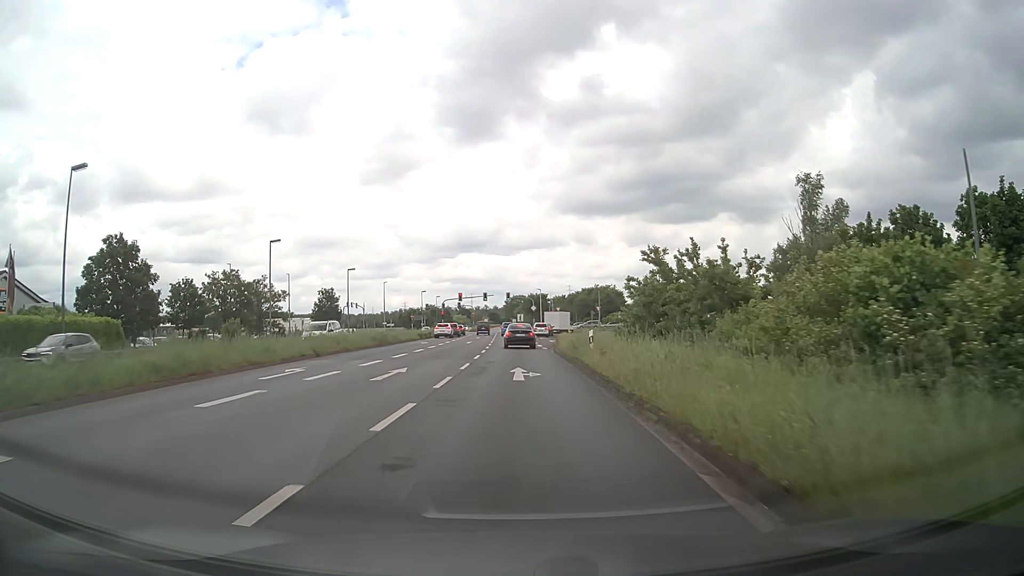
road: primary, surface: asphalt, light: Day
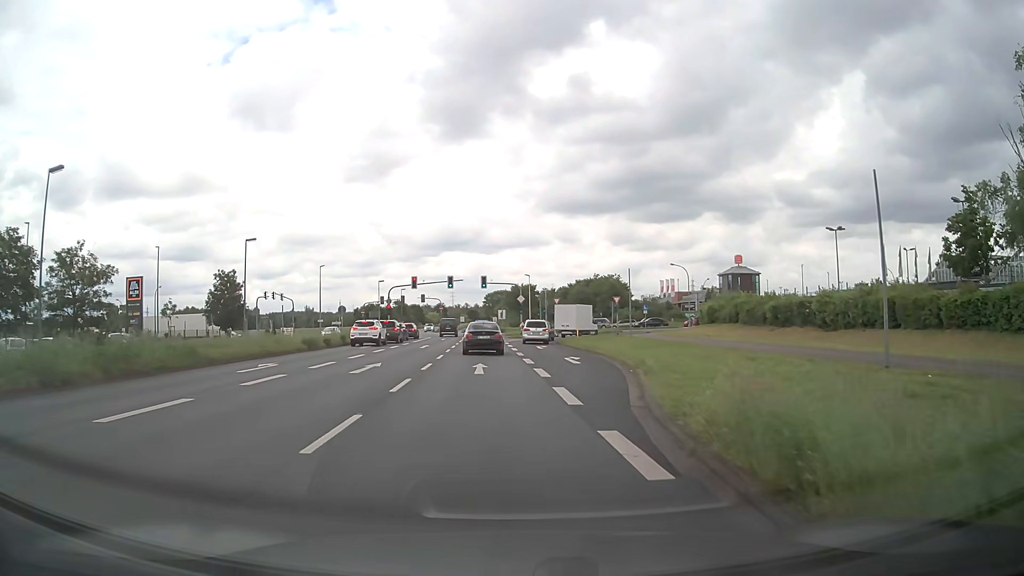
(+0.1, +32.8) m; +1°
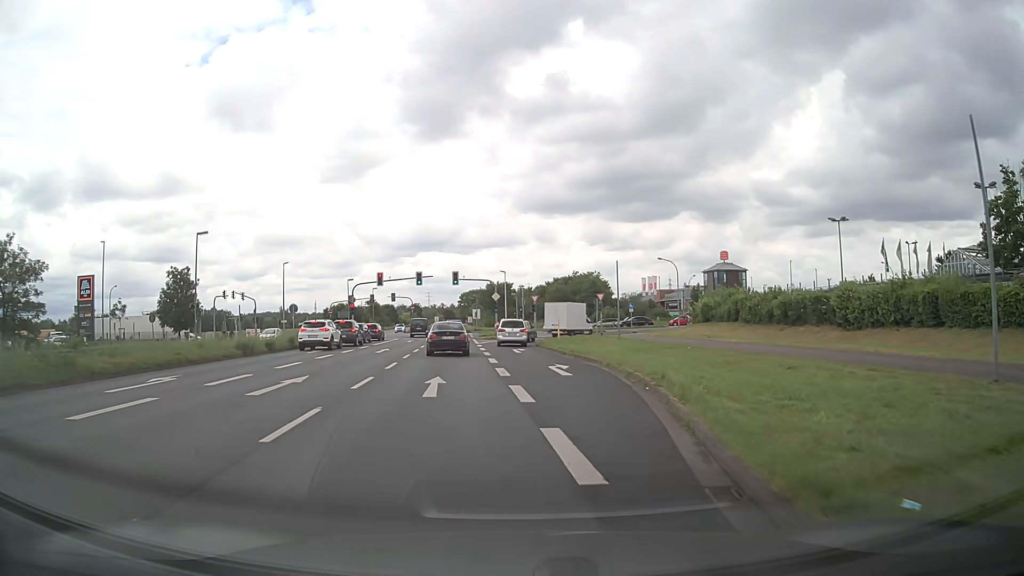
(+0.1, +5.9) m; +2°
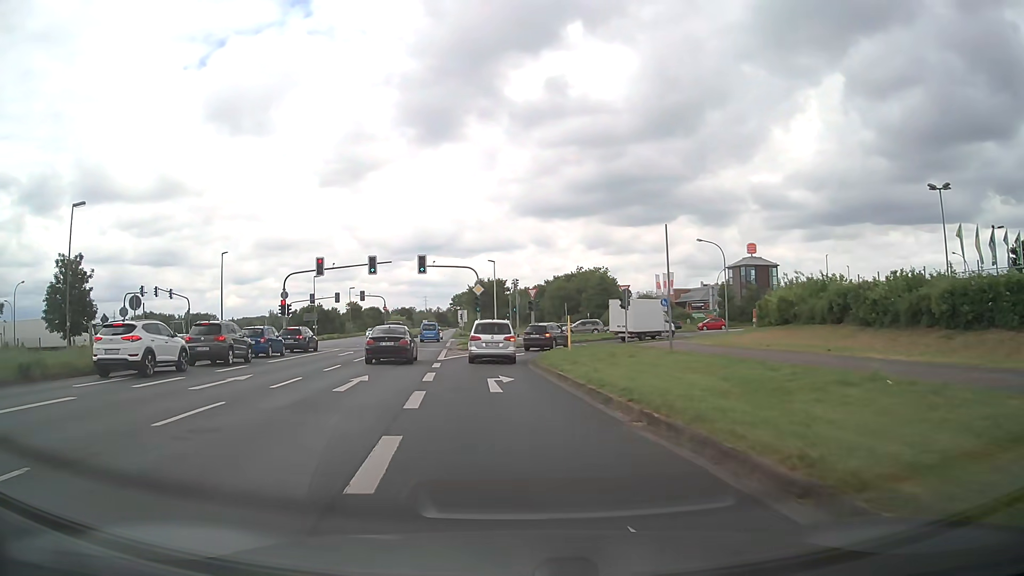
(+0.5, +18.6) m; 0°
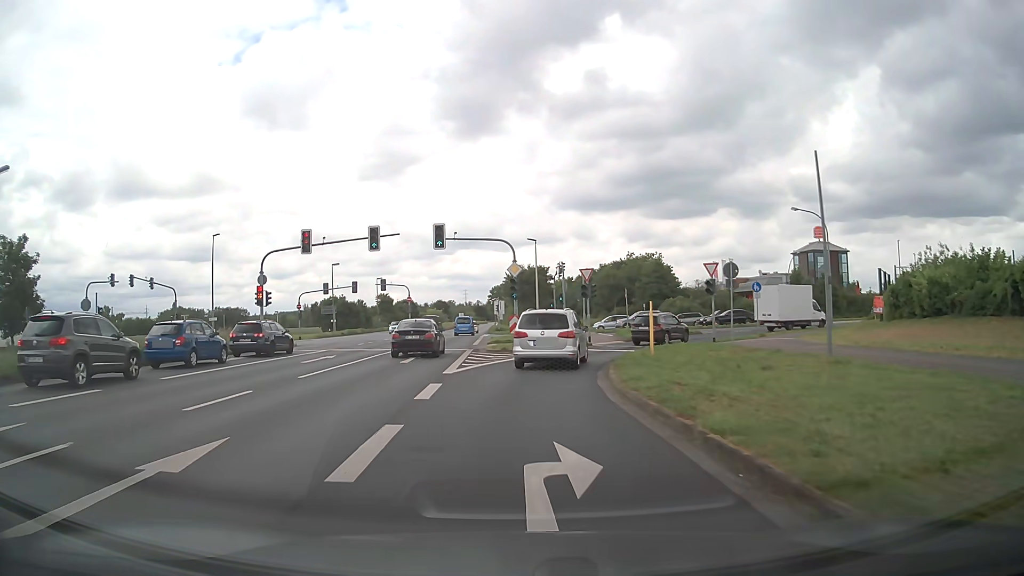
(-0.4, +11.8) m; -4°
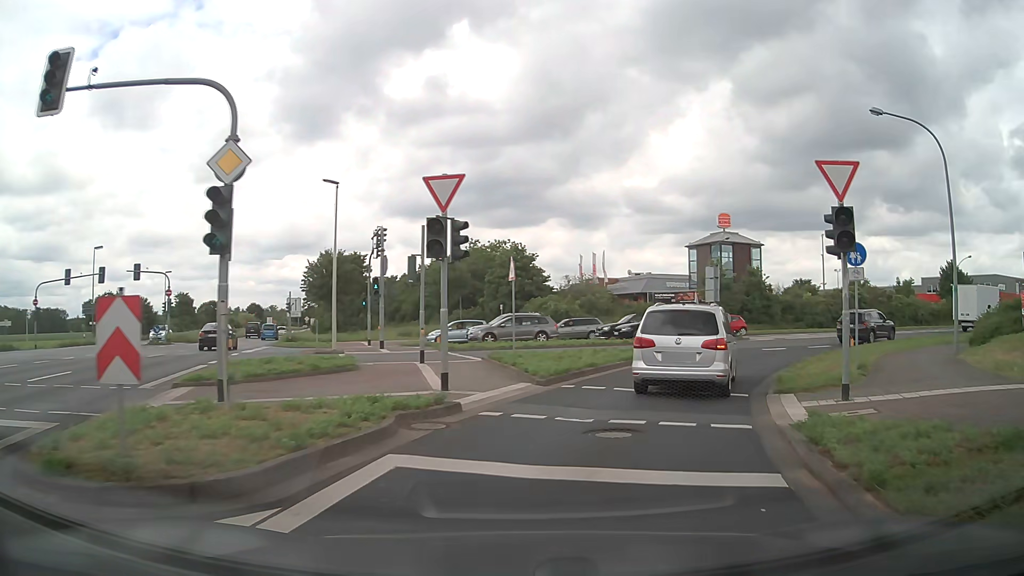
(+1.3, +24.0) m; +14°
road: tertiary_link
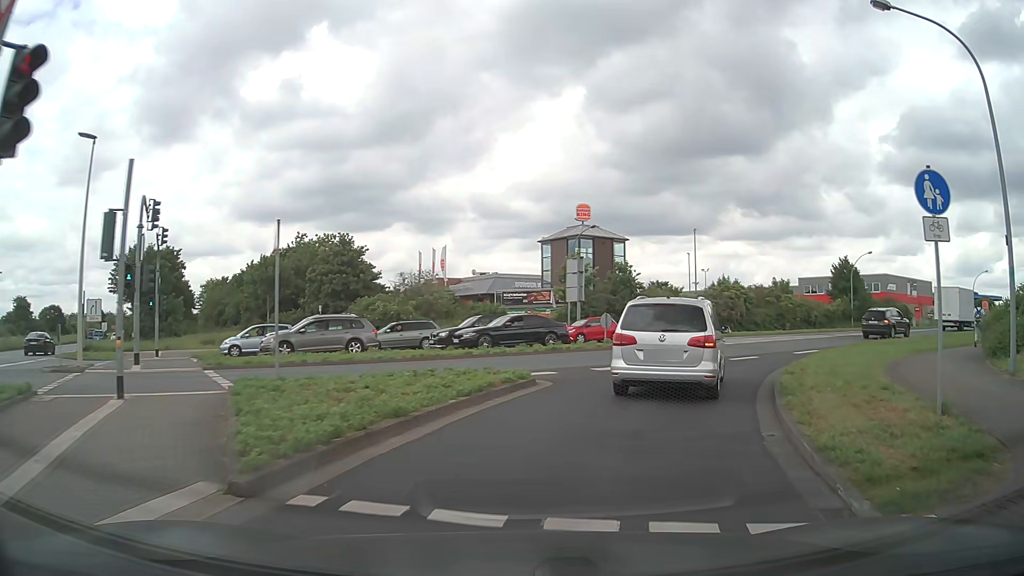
(+1.1, +8.9) m; +13°
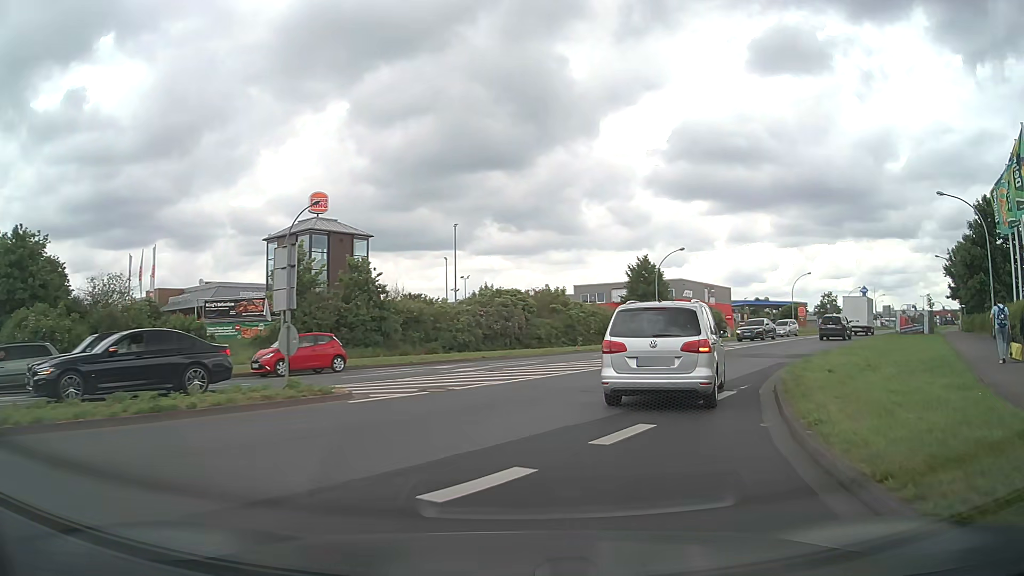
(+2.6, +13.8) m; +21°
(+1, +10) (+5, +19) (+10, +28) (+16, +36) (+22, +44) (+28, +52) (+34, +60) (+40, +67) (+47, +75) (+53, +83) m
